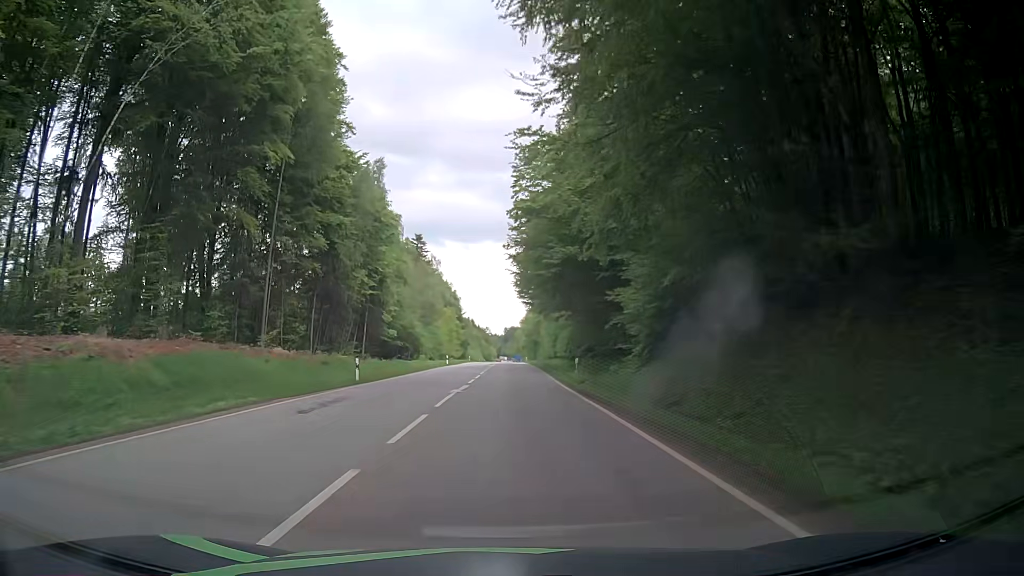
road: secondary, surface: asphalt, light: Day
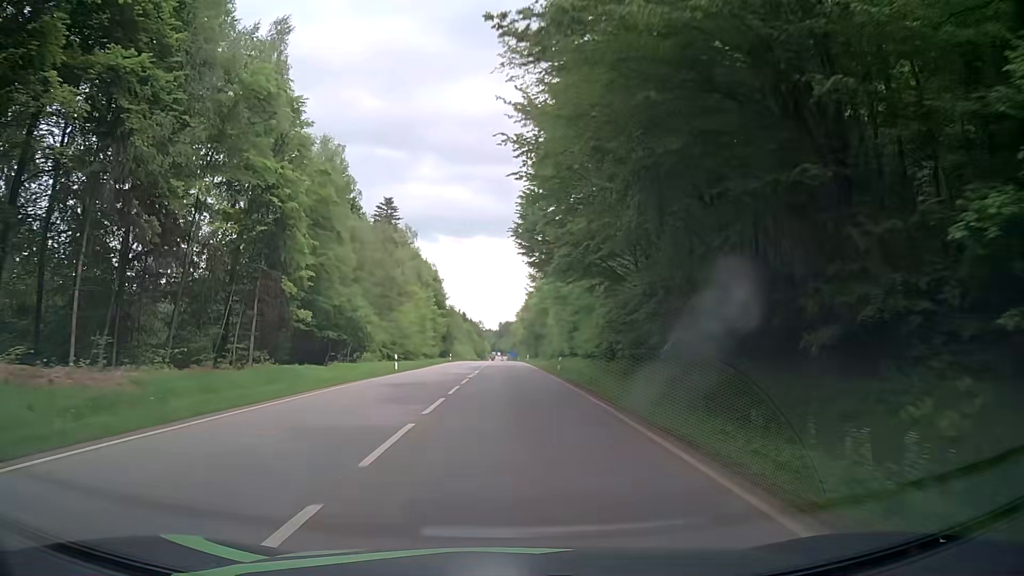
(+0.4, +31.9) m; +1°
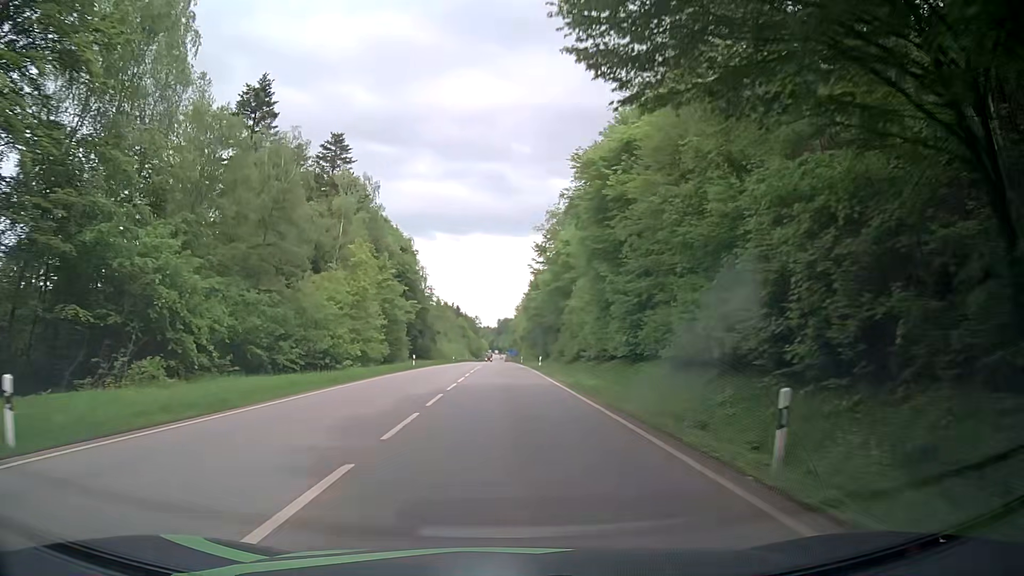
(+0.3, +34.5) m; 0°
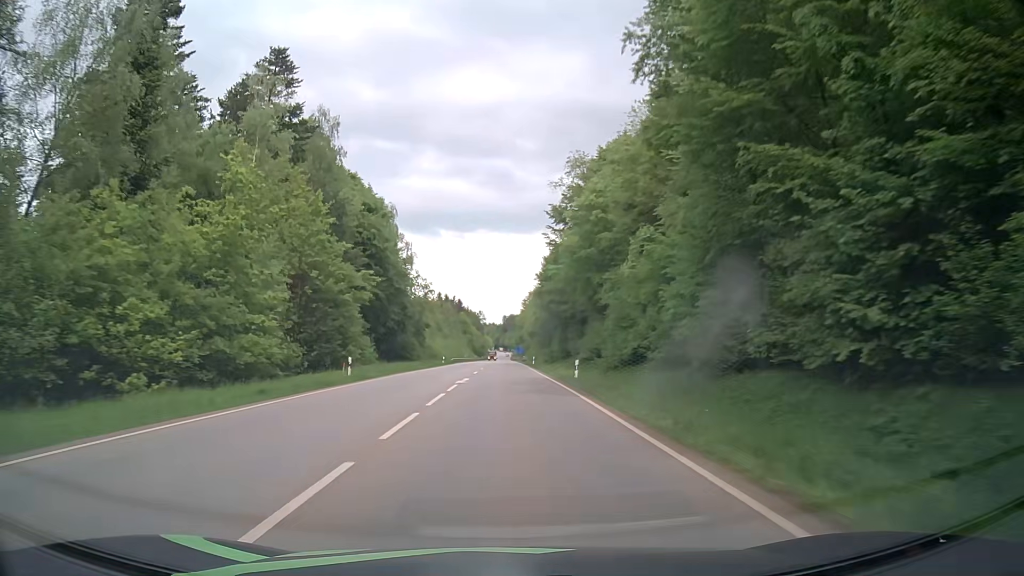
(-0.1, +24.4) m; 0°
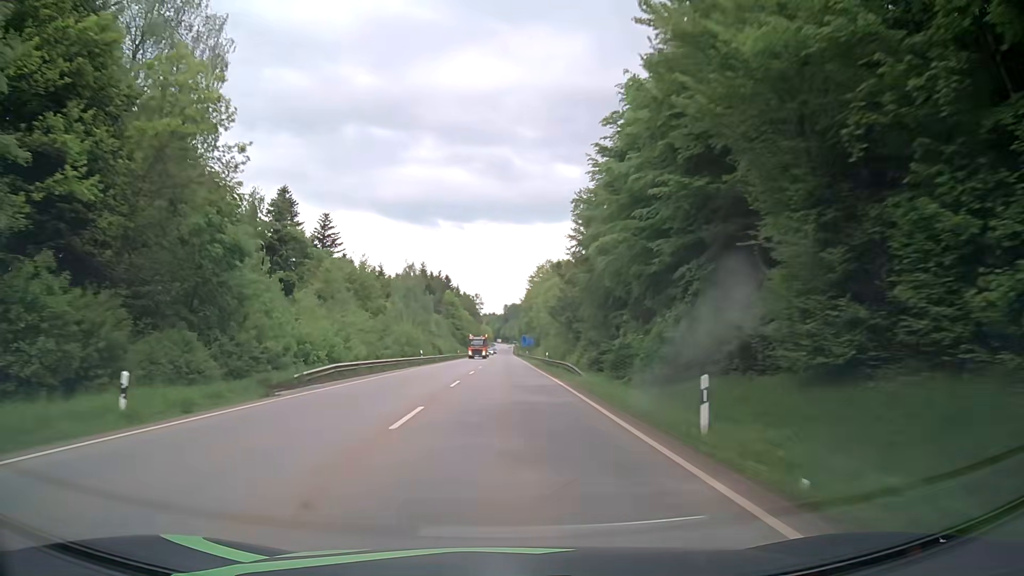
(0.0, +65.6) m; -1°
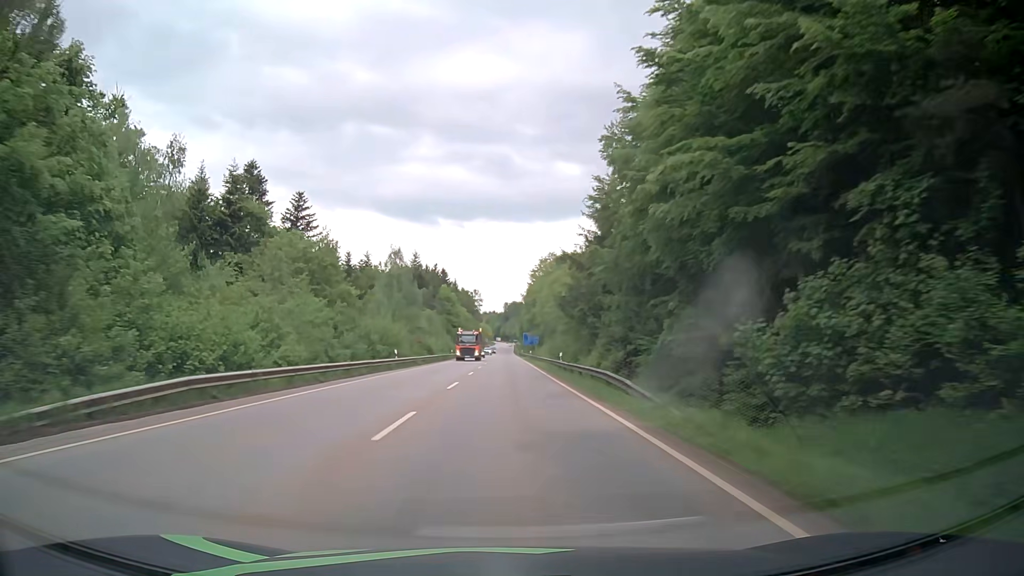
(+0.1, +13.7) m; 0°
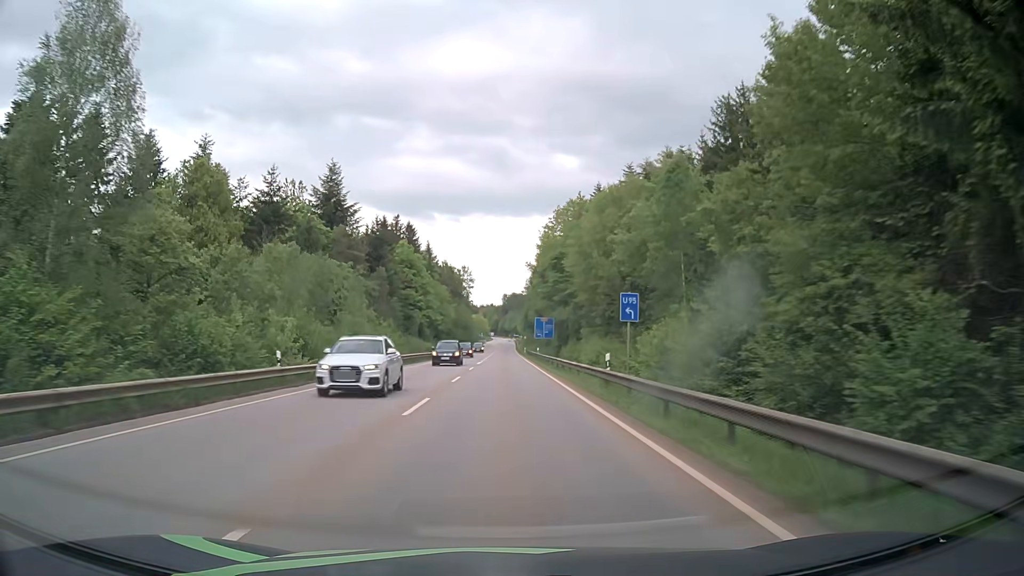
(+0.7, +69.4) m; +1°
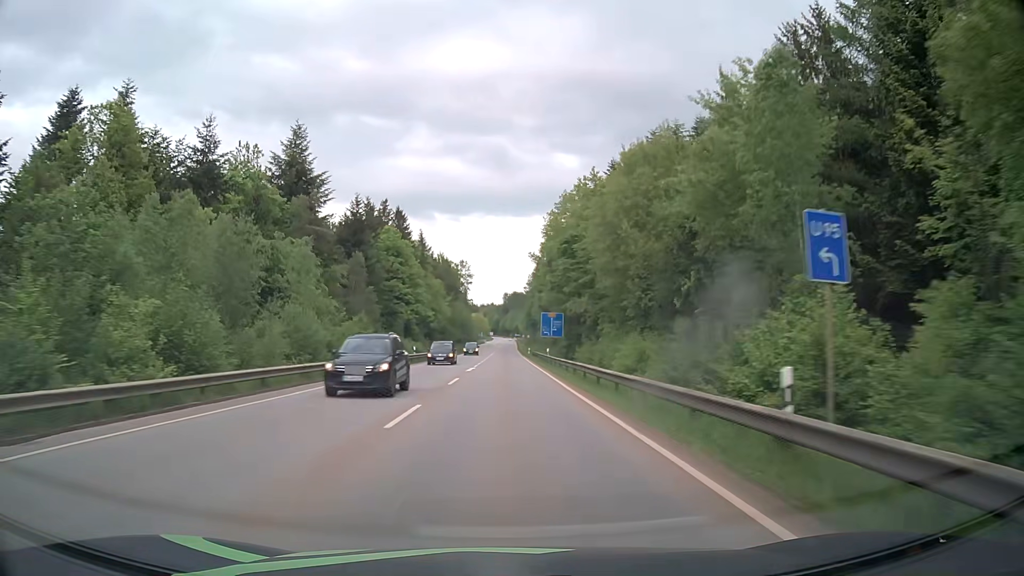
(-0.1, +14.0) m; 0°
(0, +10) (0, +20) (0, +30) (0, +40) (0, +50) (0, +60) (0, +70) (0, +80) (0, +90) (0, +100) m
